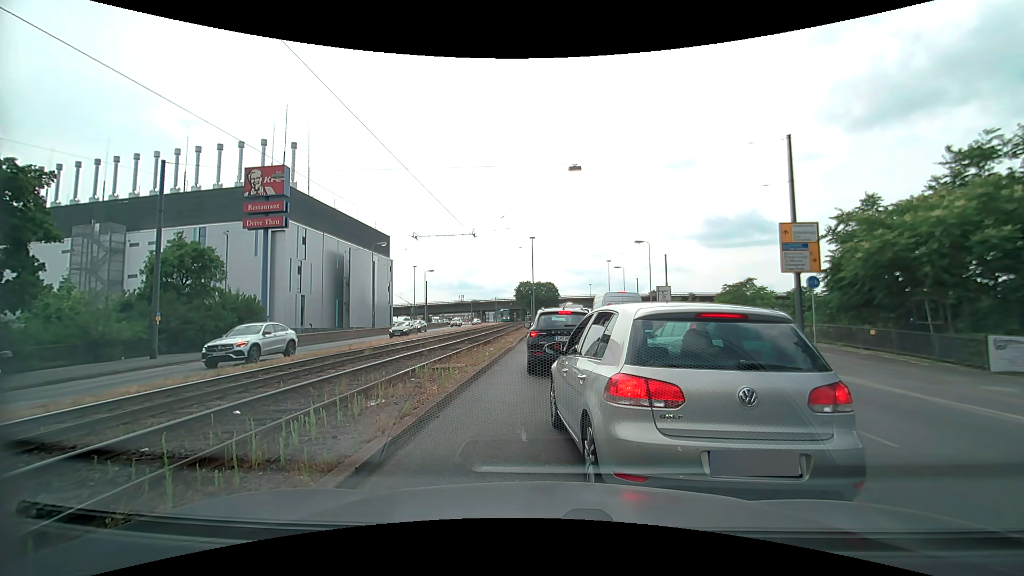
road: primary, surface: asphalt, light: Day
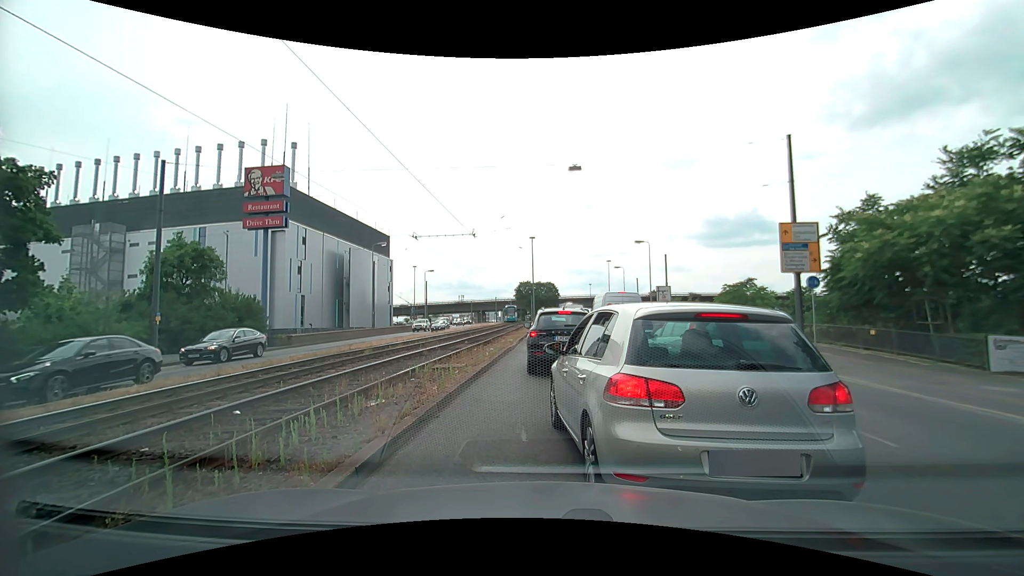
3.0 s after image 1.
(0.0, 0.0) m; 0°
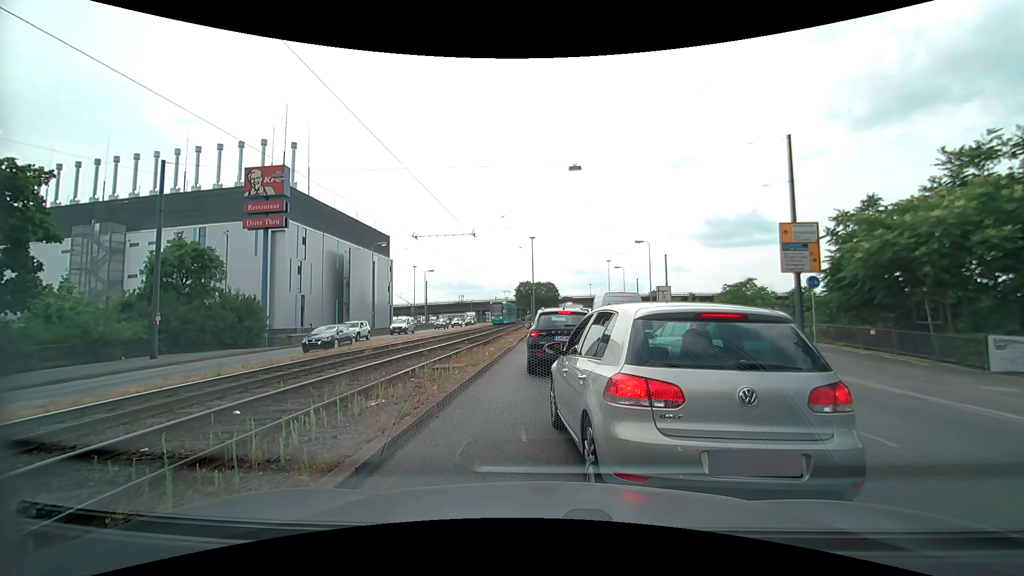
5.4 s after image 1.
(0.0, 0.0) m; 0°
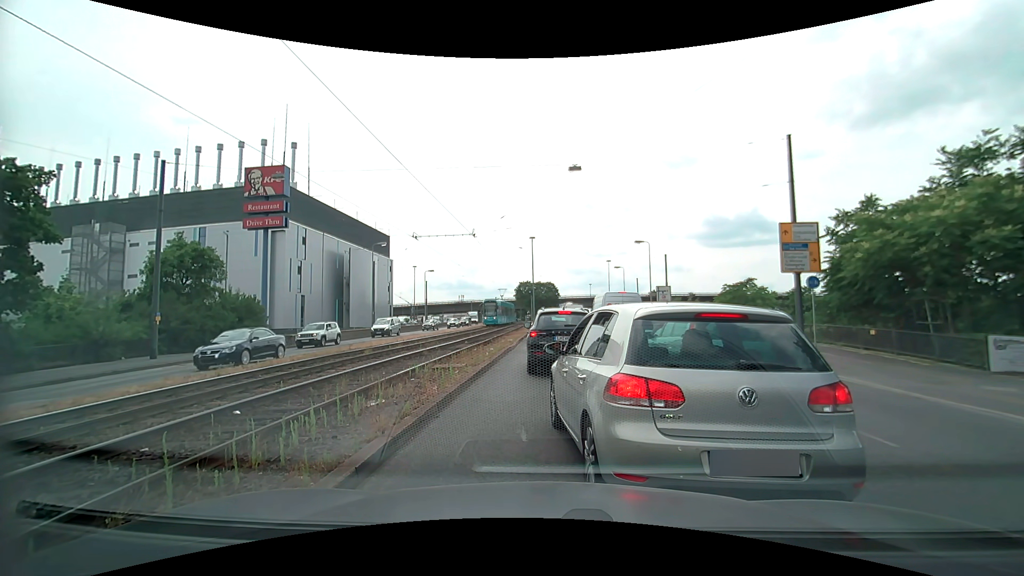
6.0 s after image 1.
(0.0, 0.0) m; 0°
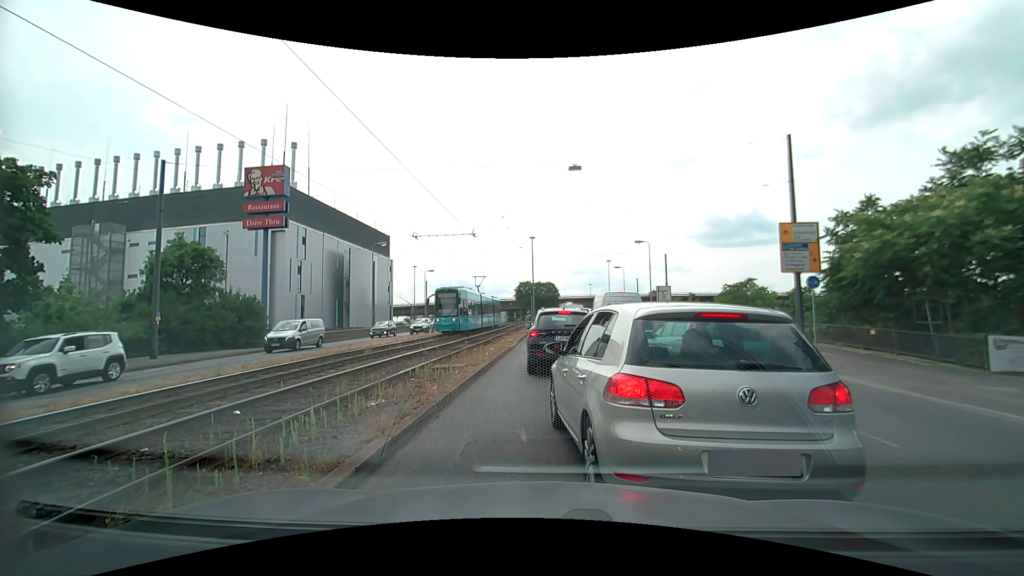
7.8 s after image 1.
(0.0, 0.0) m; 0°
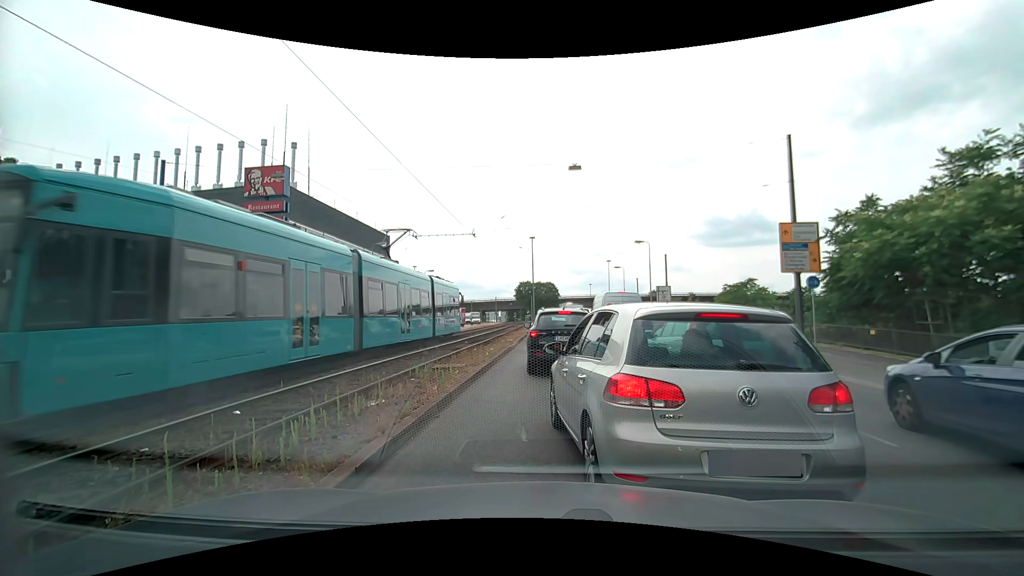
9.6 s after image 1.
(0.0, 0.0) m; 0°
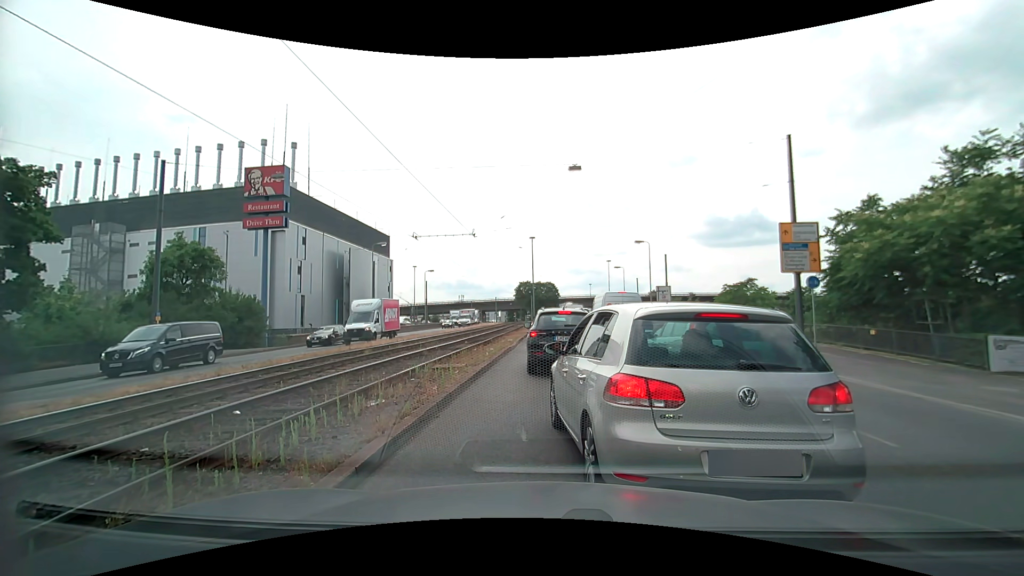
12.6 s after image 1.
(0.0, 0.0) m; 0°
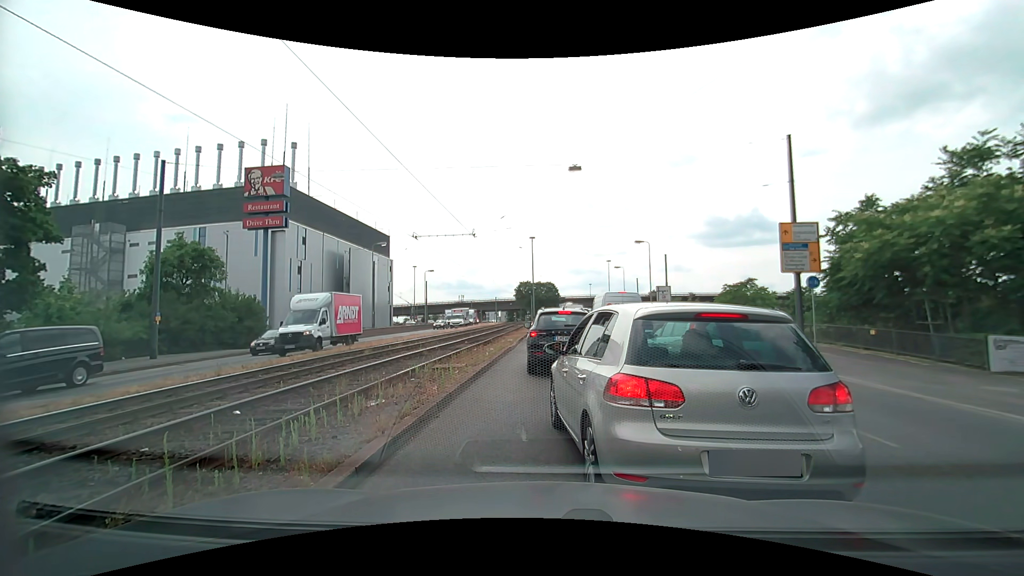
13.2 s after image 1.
(0.0, 0.0) m; 0°
